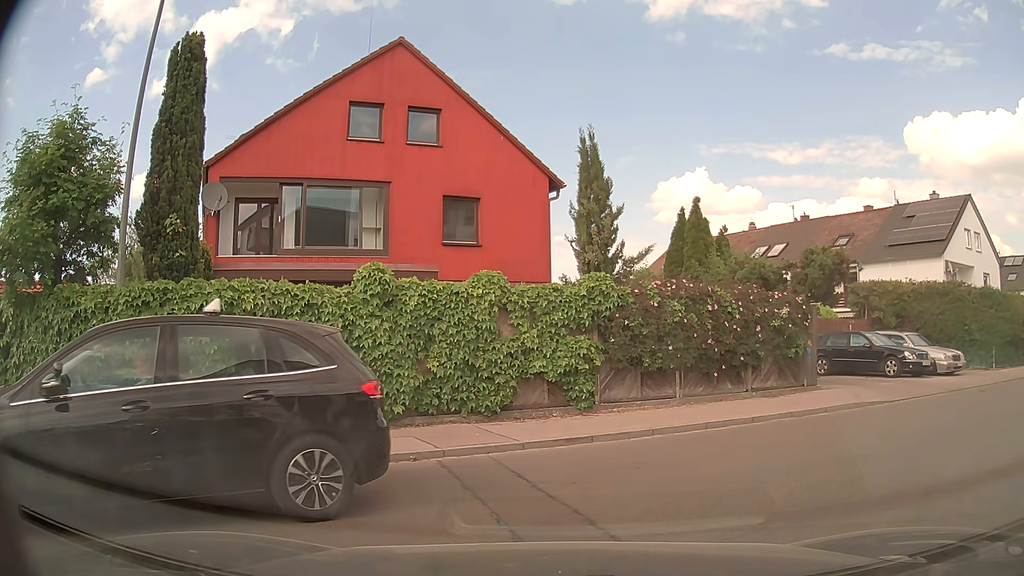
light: Day
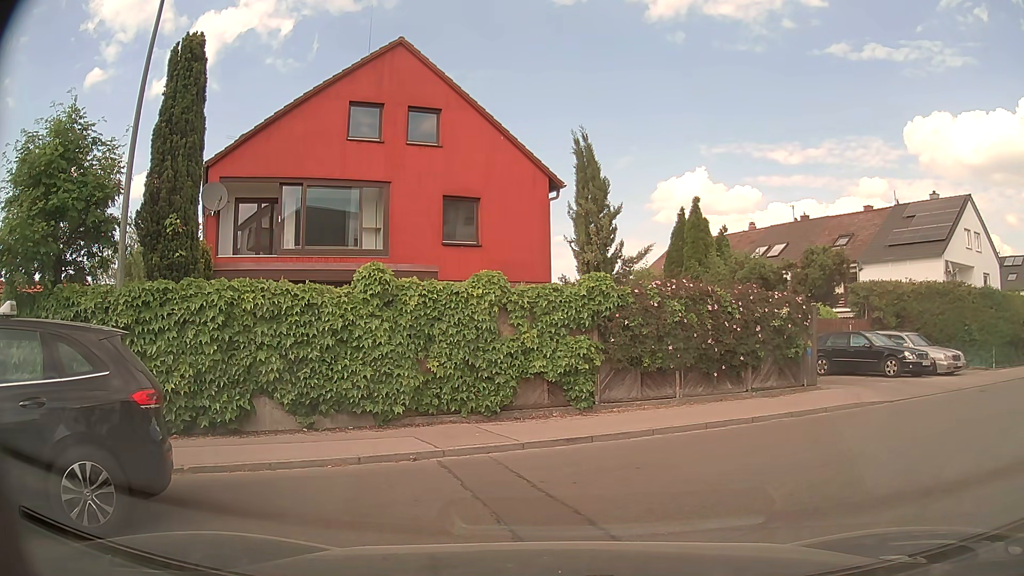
(0.0, 0.0) m; 0°
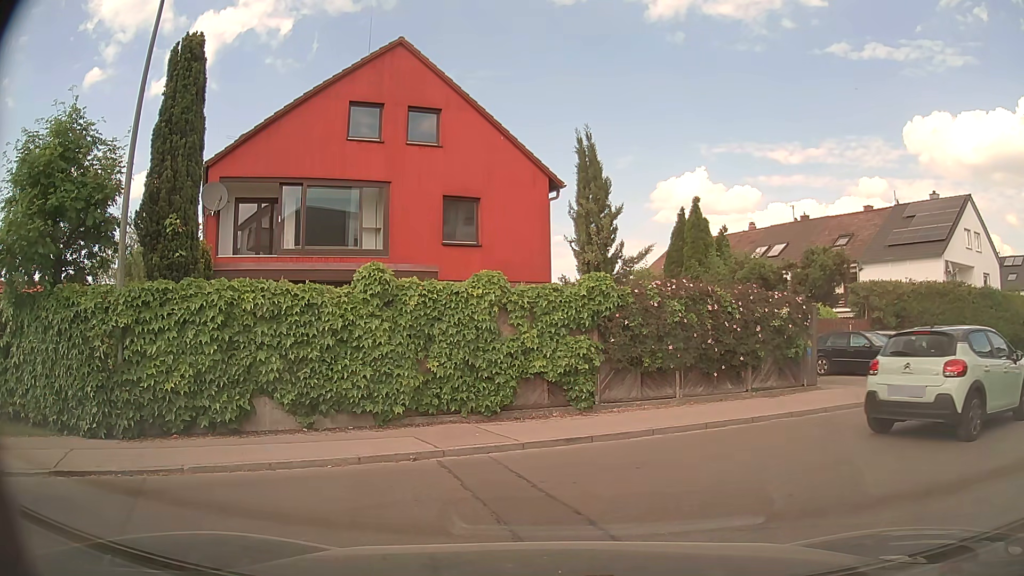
(0.0, 0.0) m; 0°
